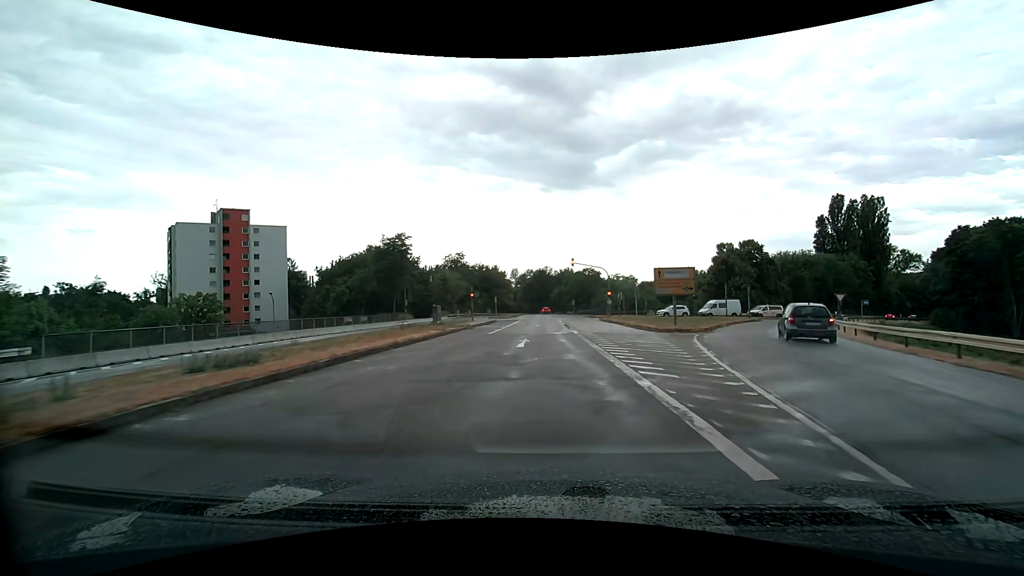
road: secondary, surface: asphalt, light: Day
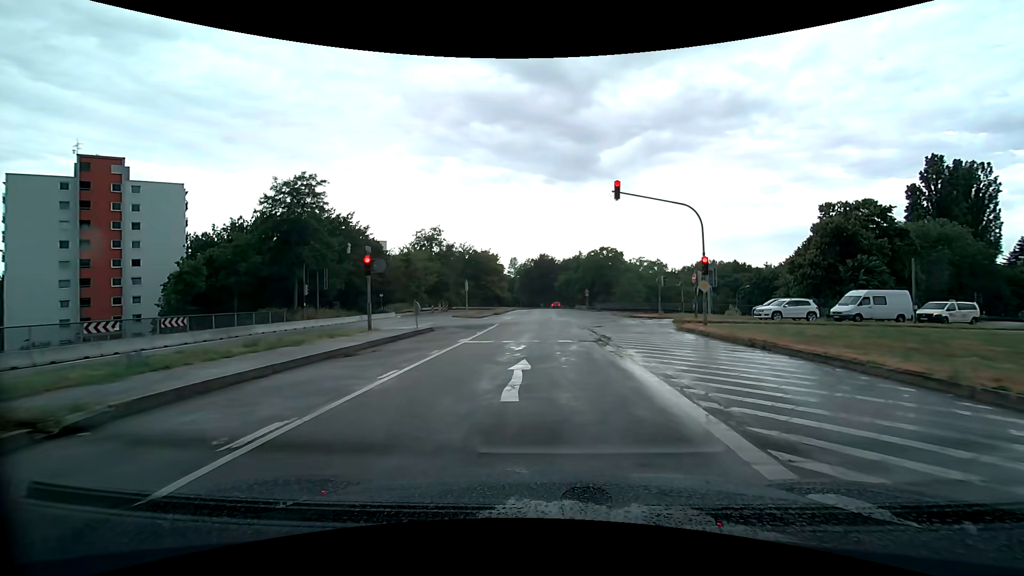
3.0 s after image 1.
(-0.1, +30.8) m; 0°
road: trunk_link
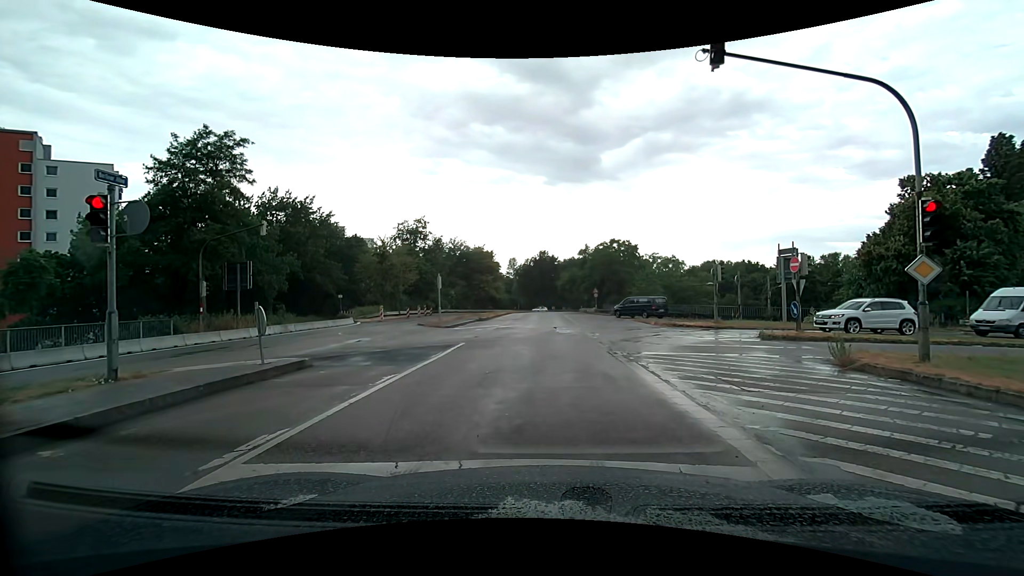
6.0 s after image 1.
(-0.1, +12.0) m; 0°
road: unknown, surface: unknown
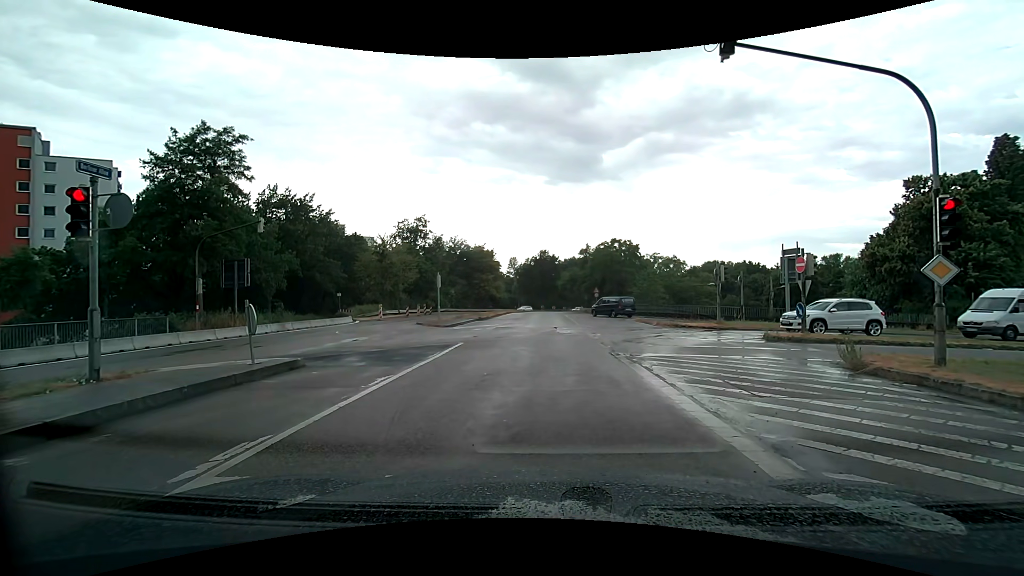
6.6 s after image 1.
(0.0, +0.3) m; 0°
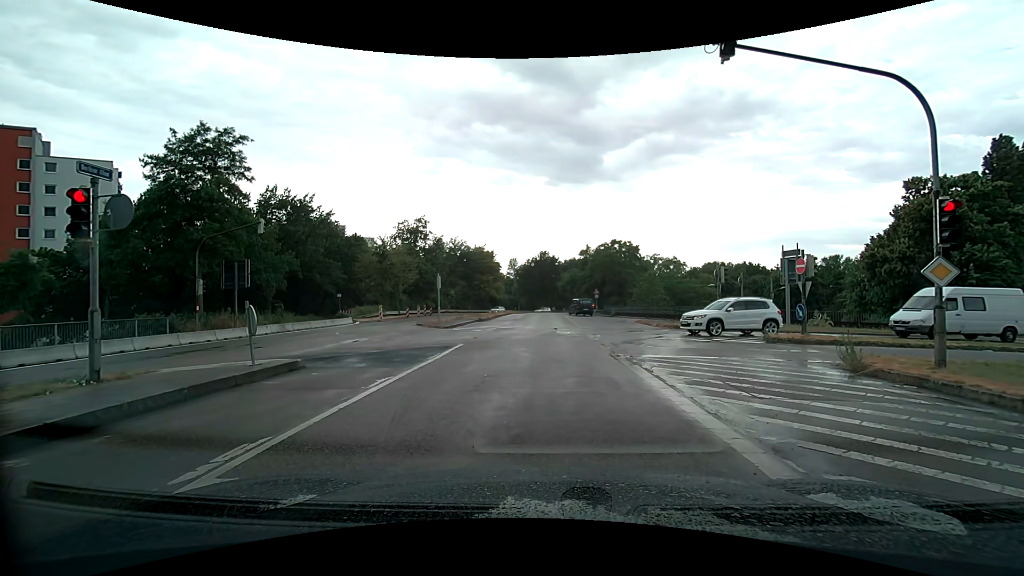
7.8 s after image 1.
(0.0, +0.1) m; 0°
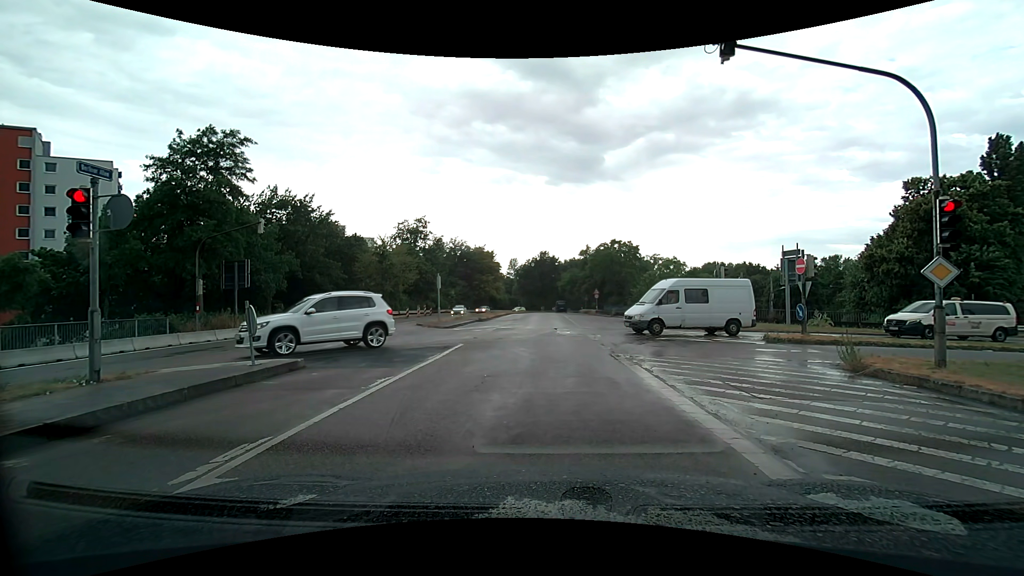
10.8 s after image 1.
(0.0, 0.0) m; 0°
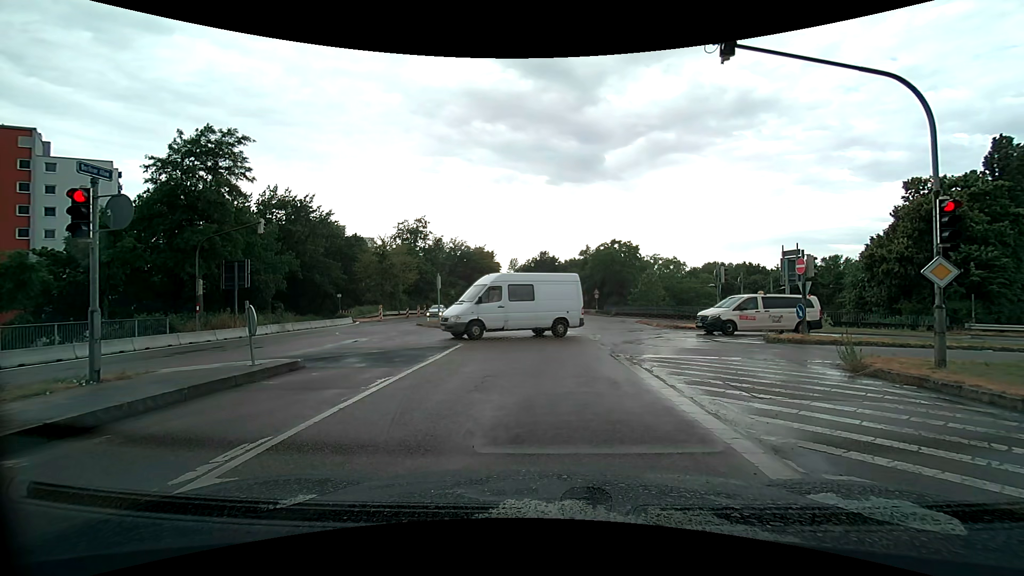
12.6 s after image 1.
(0.0, 0.0) m; 0°
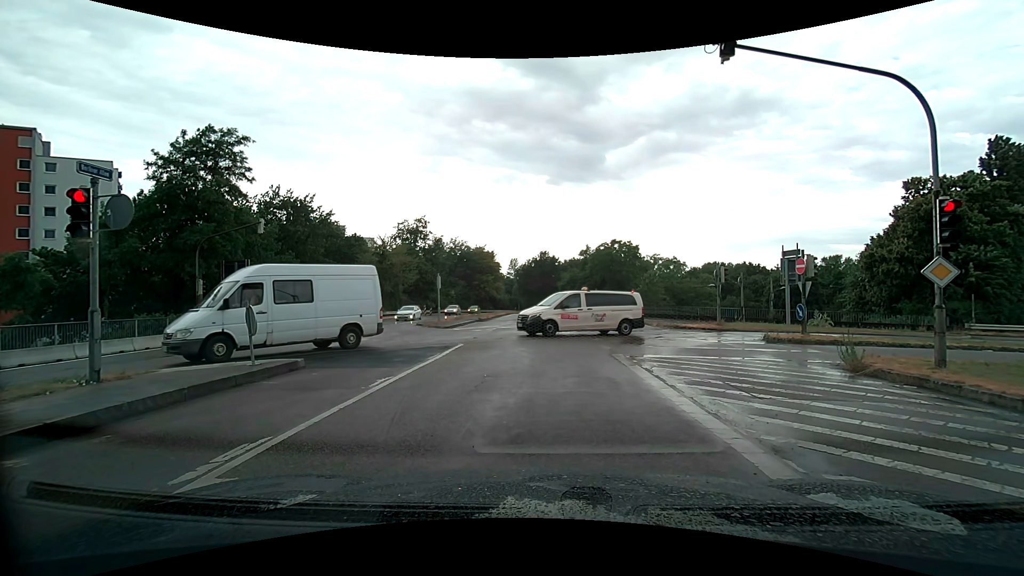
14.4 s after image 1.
(0.0, 0.0) m; 0°
(0, +10) (+1, +20) (+1, +30) (+1, +40) (+1, +50) (+1, +60) (+1, +70) (+2, +80) (+2, +90) (+3, +100) m
